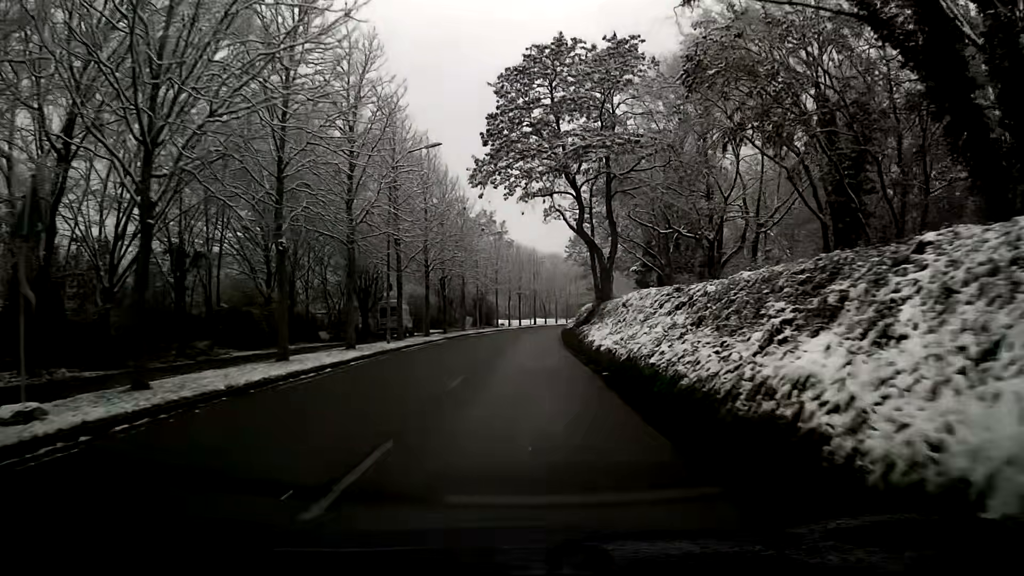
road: tertiary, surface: asphalt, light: Day
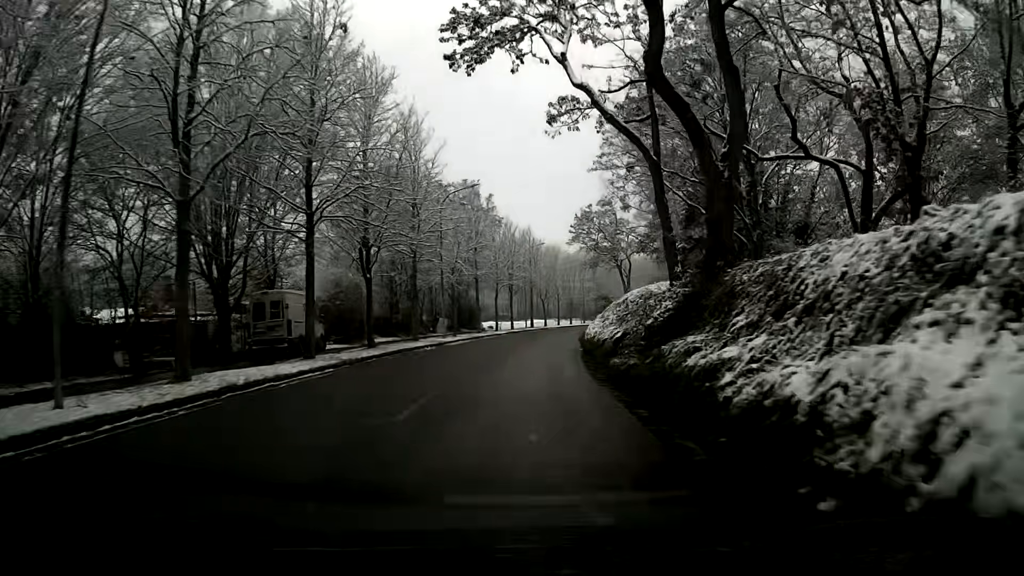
(+0.2, +22.6) m; +1°
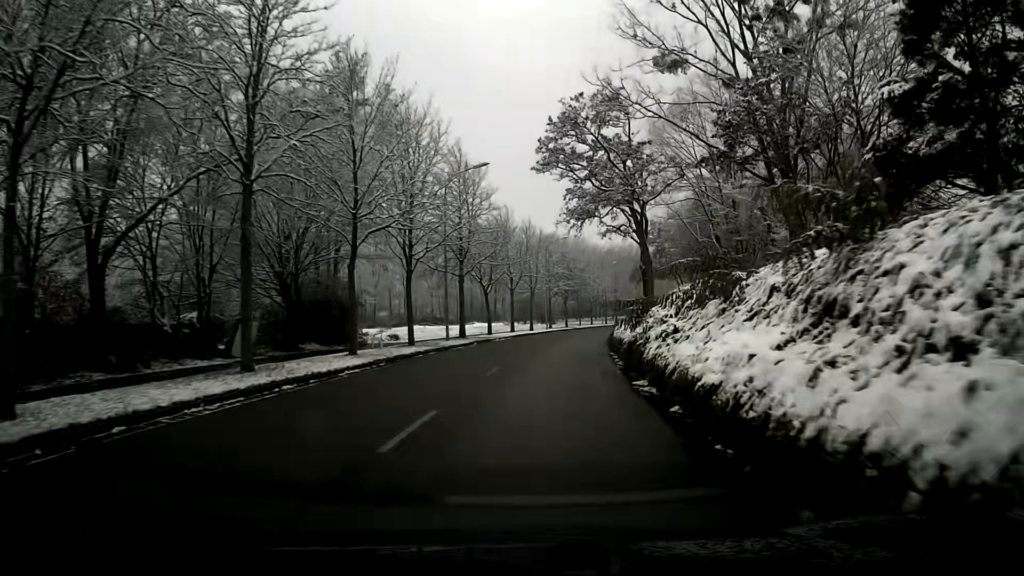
(+1.0, +37.9) m; +5°
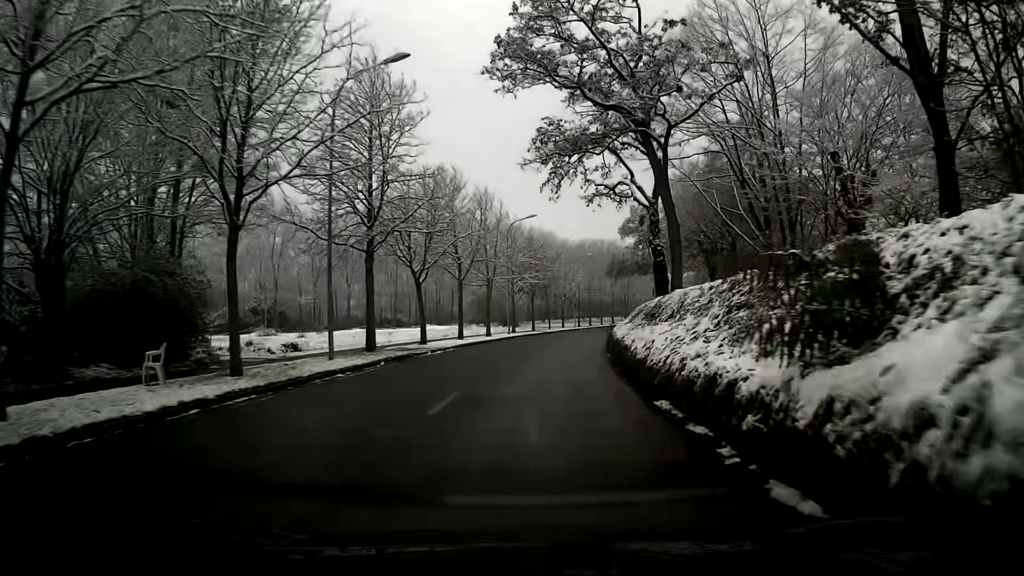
(+0.4, +15.1) m; +3°
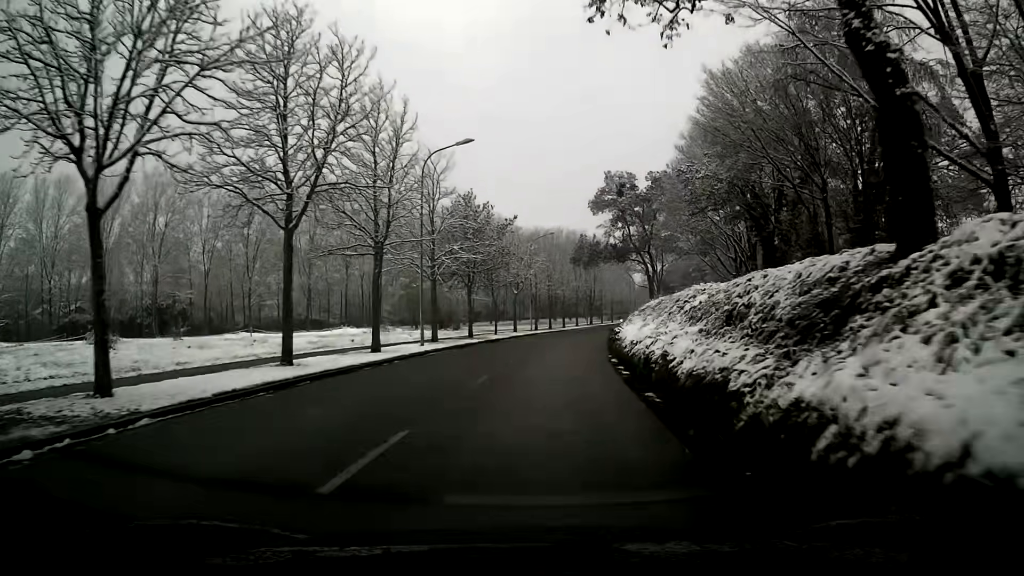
(+0.7, +22.3) m; +4°
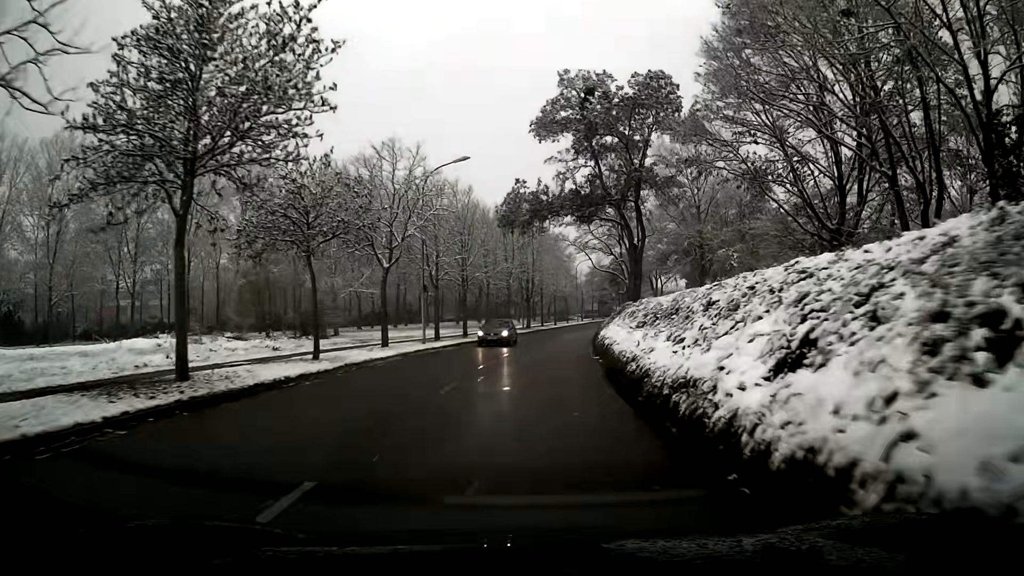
(+1.6, +29.4) m; +6°
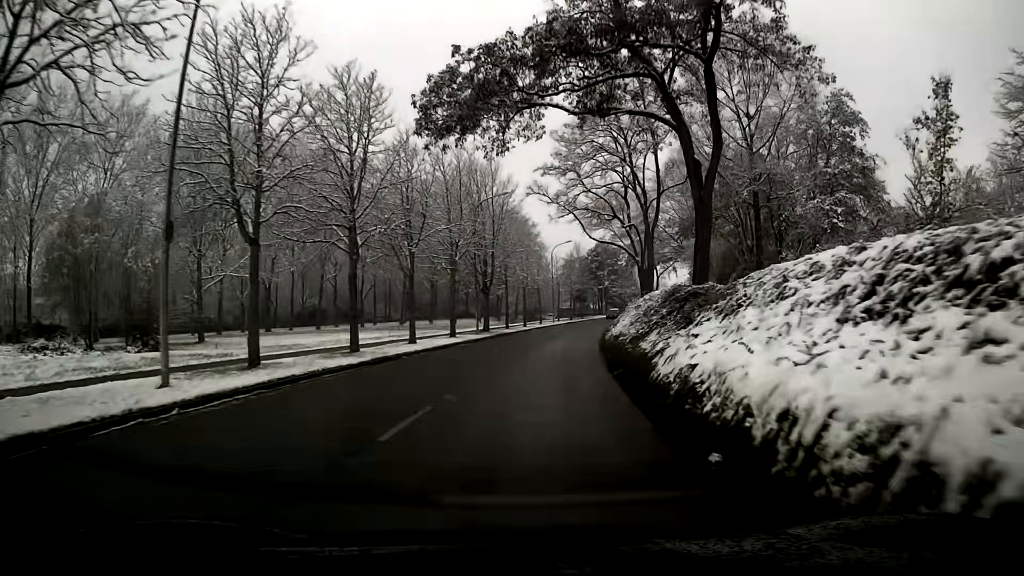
(+0.5, +21.9) m; +3°
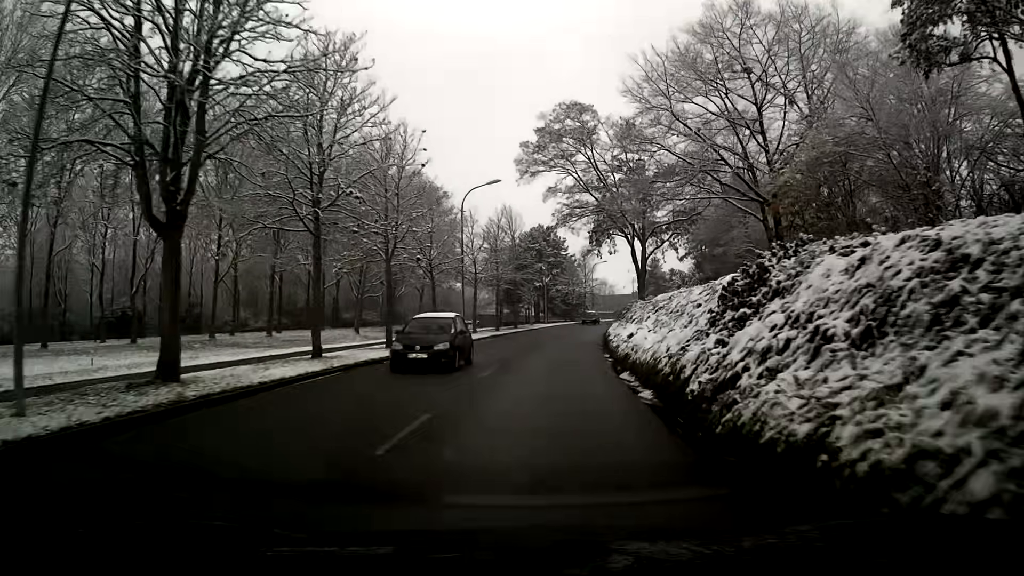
(+2.0, +36.6) m; +6°
(0, +10) (+1, +20) (+1, +30) (+2, +40) (+4, +50) (+6, +60) (+7, +69) (+10, +79) (+12, +89) (+15, +99) m
